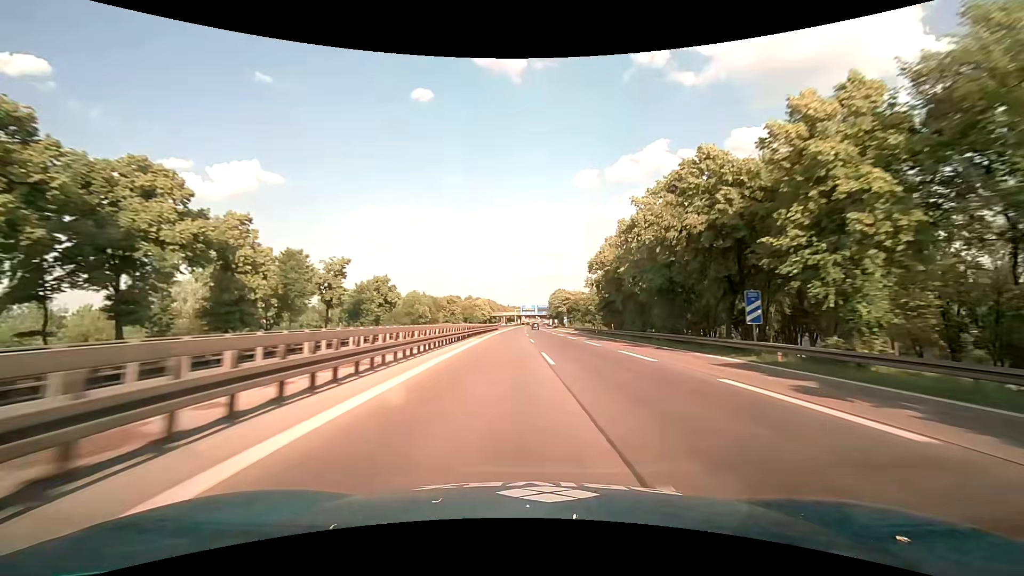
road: motorway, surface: asphalt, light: Day
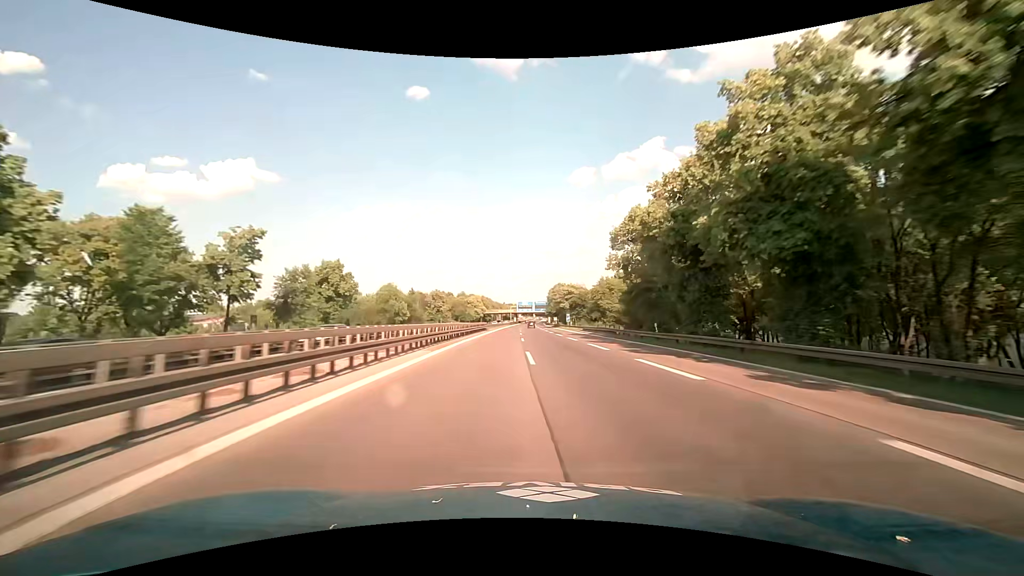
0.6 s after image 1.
(+0.1, +18.5) m; 0°
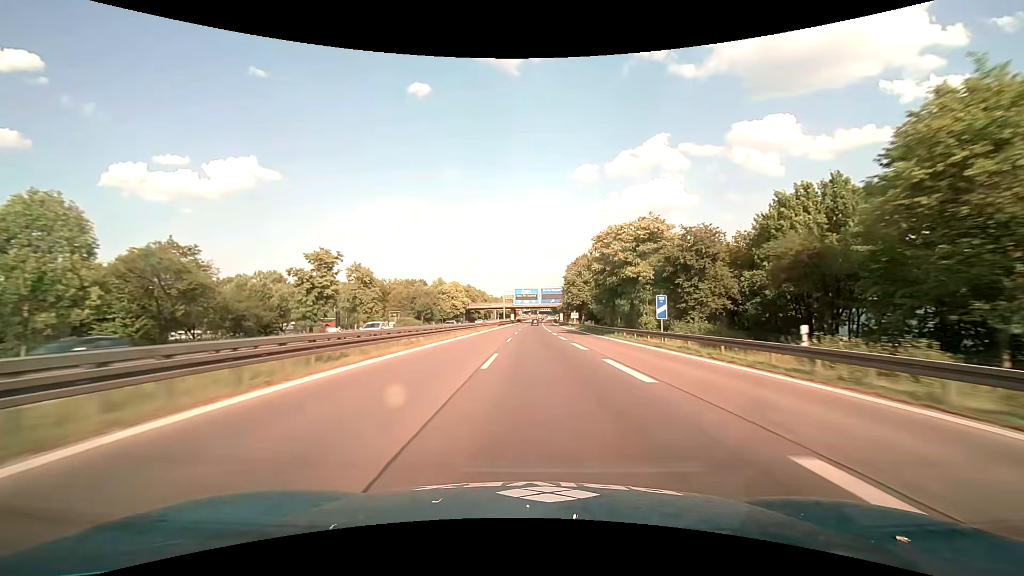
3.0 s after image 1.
(-0.1, +73.6) m; 0°
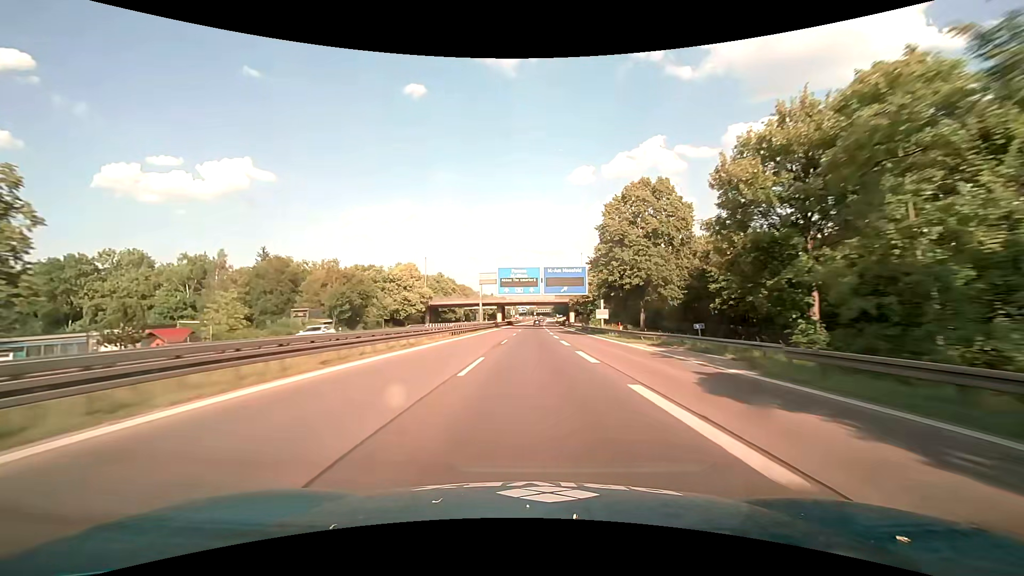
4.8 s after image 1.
(+0.2, +55.1) m; +1°
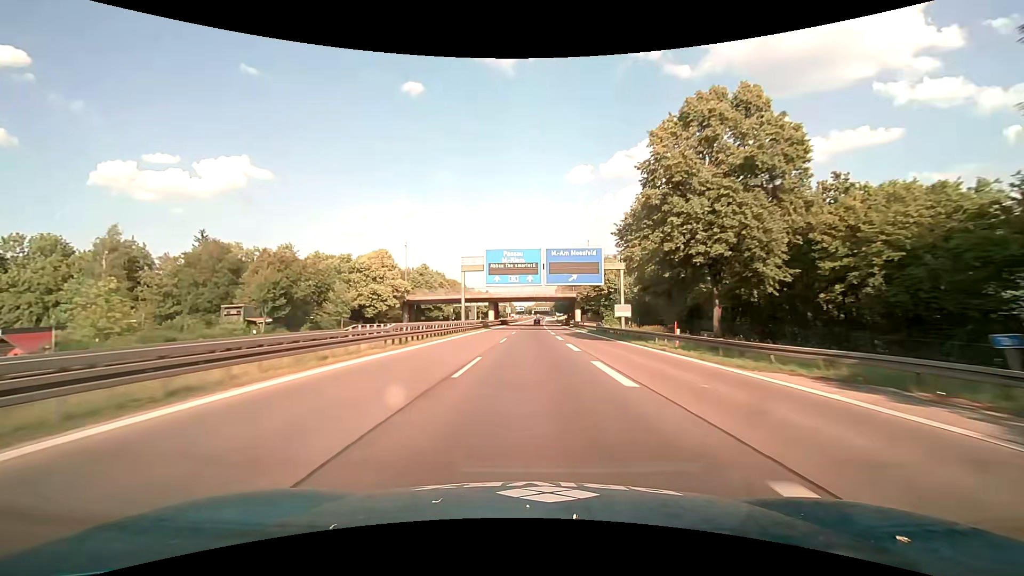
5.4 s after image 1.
(0.0, +18.4) m; 0°
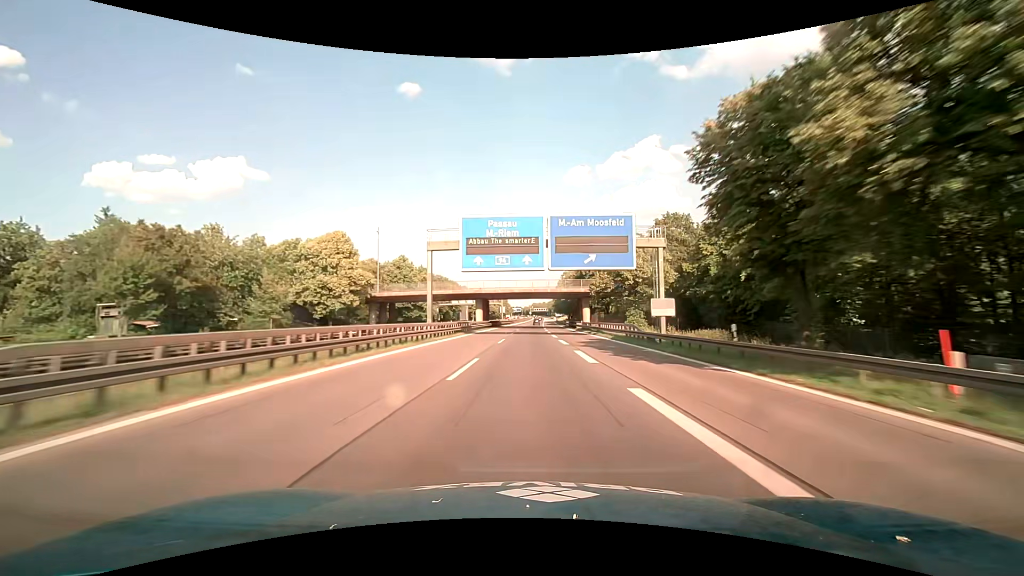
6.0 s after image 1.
(0.0, +18.3) m; 0°
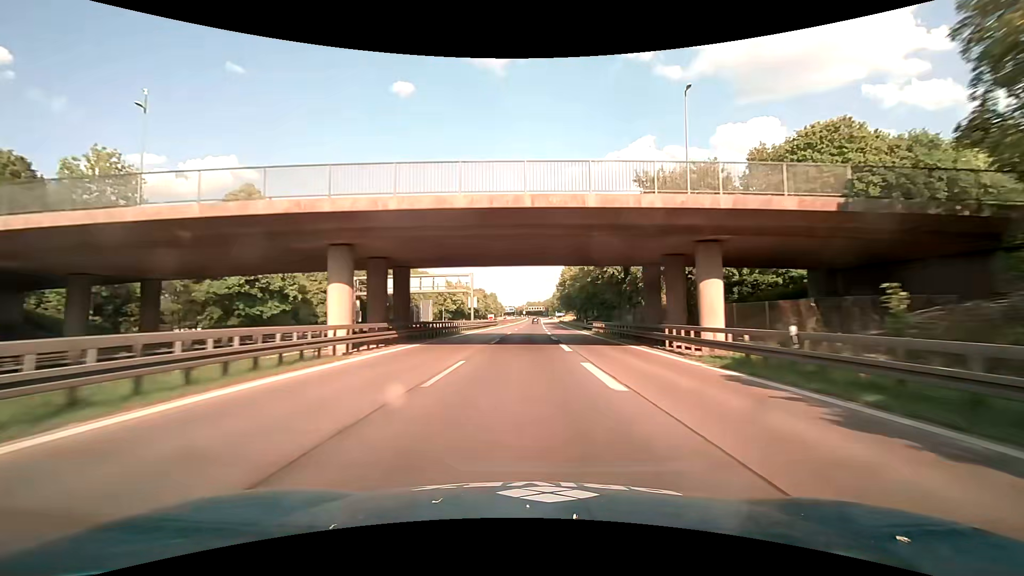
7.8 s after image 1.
(+0.5, +54.9) m; +1°
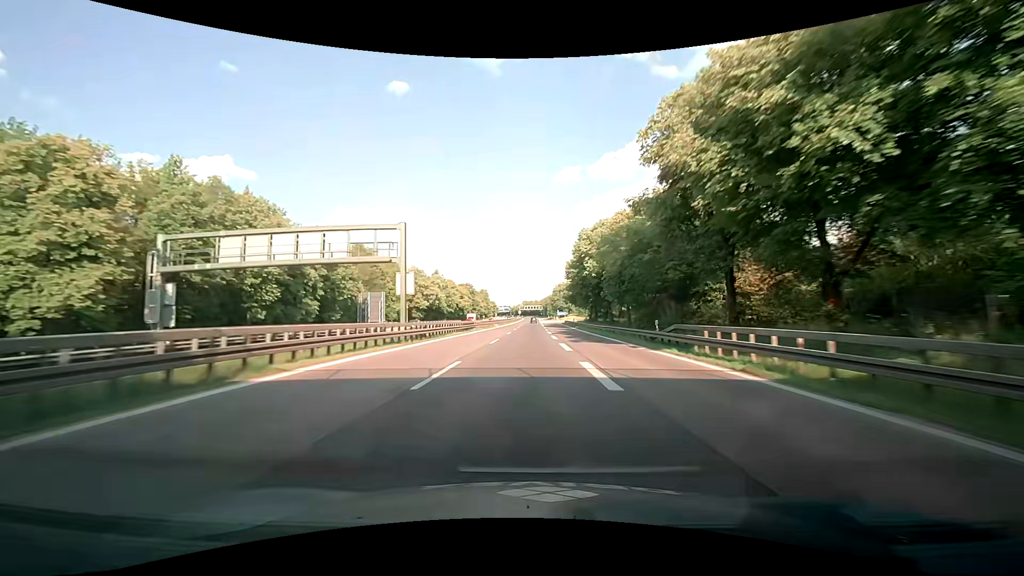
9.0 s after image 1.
(+0.3, +36.4) m; +1°
(0, +10) (0, +20) (0, +30) (0, +40) (0, +50) (0, +60) (0, +70) (-1, +80) (-1, +90) (-1, +100) m
